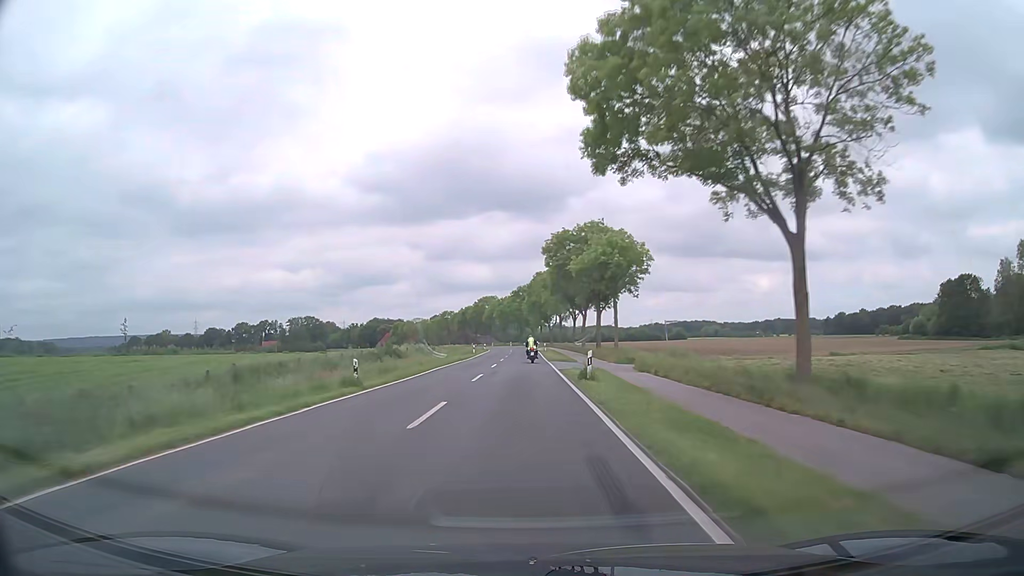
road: secondary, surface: asphalt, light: Day
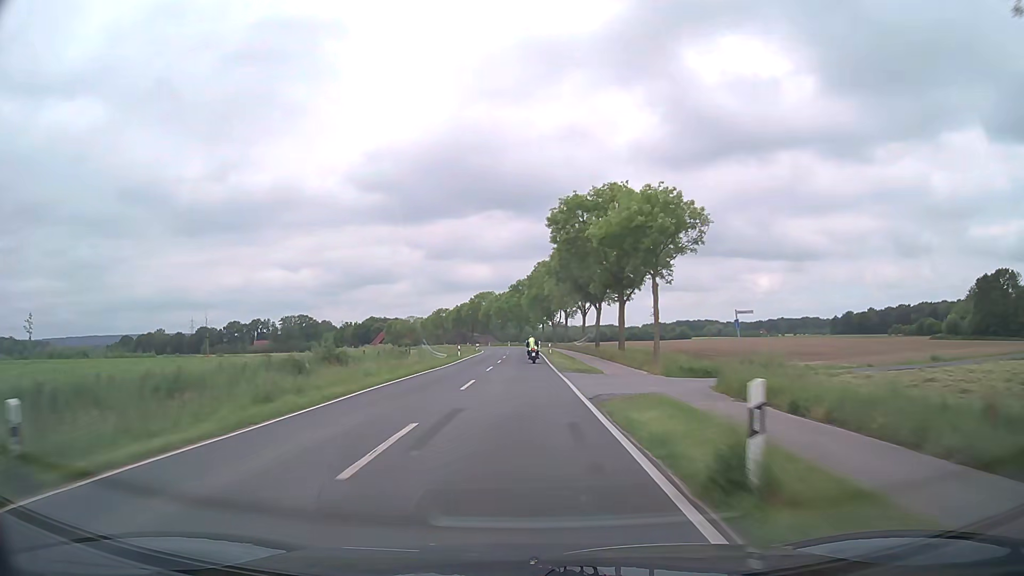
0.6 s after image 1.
(0.0, +15.5) m; 0°
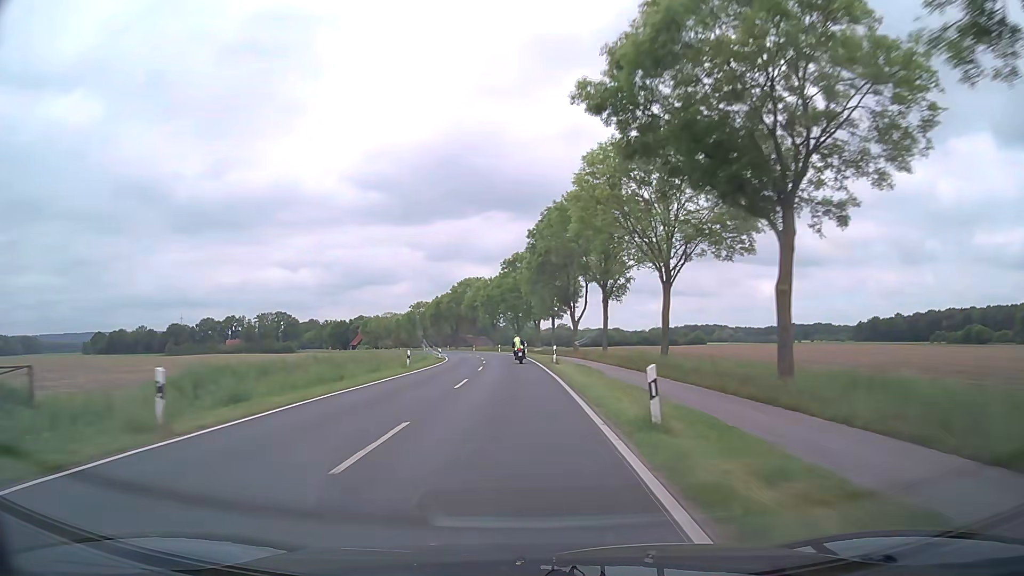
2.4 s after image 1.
(-0.1, +46.3) m; 0°
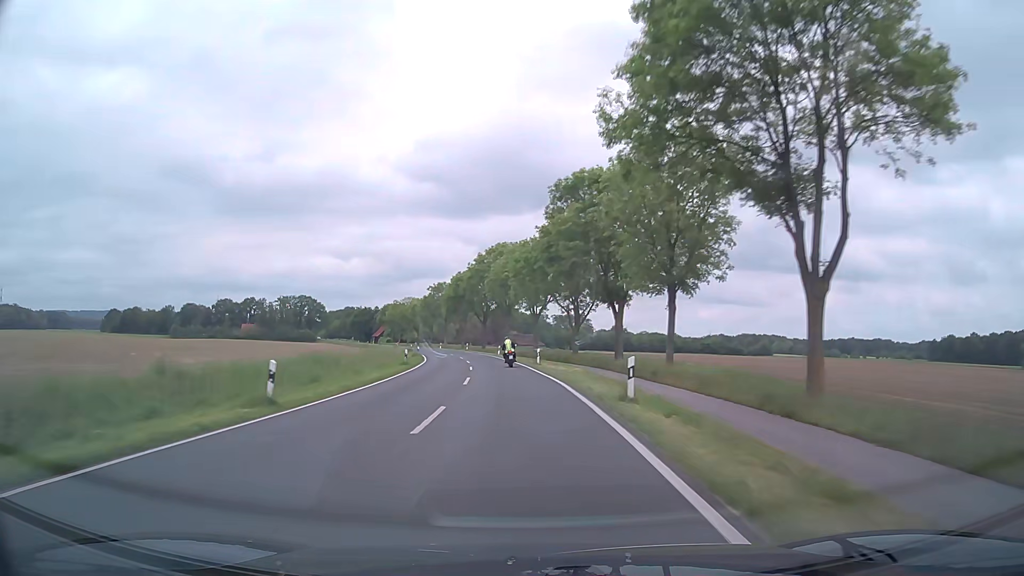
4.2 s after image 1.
(-1.2, +45.8) m; -4°
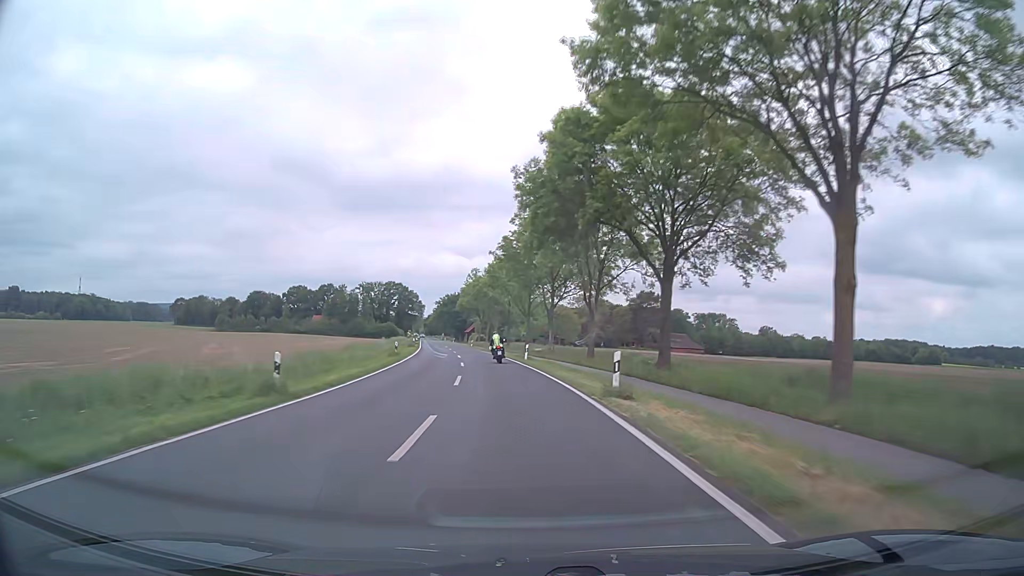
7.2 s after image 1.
(-6.7, +74.3) m; -10°
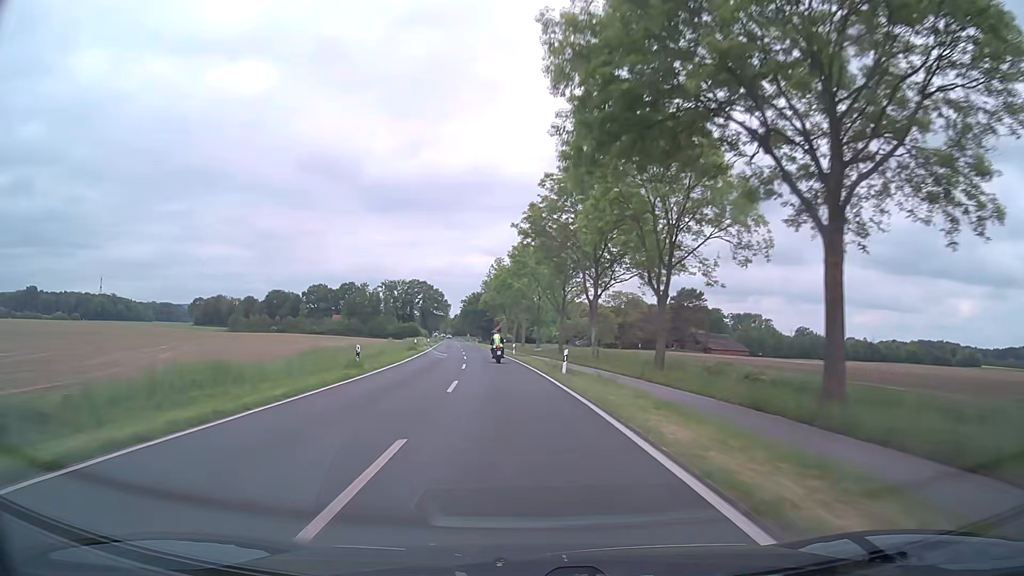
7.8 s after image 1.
(-0.3, +14.7) m; -3°
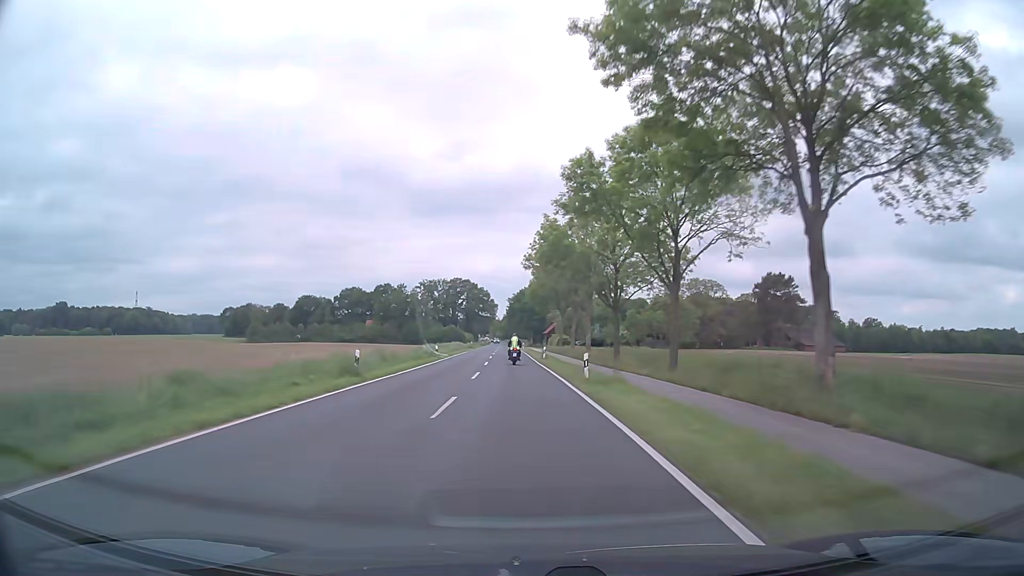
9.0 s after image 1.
(-1.1, +29.4) m; -4°
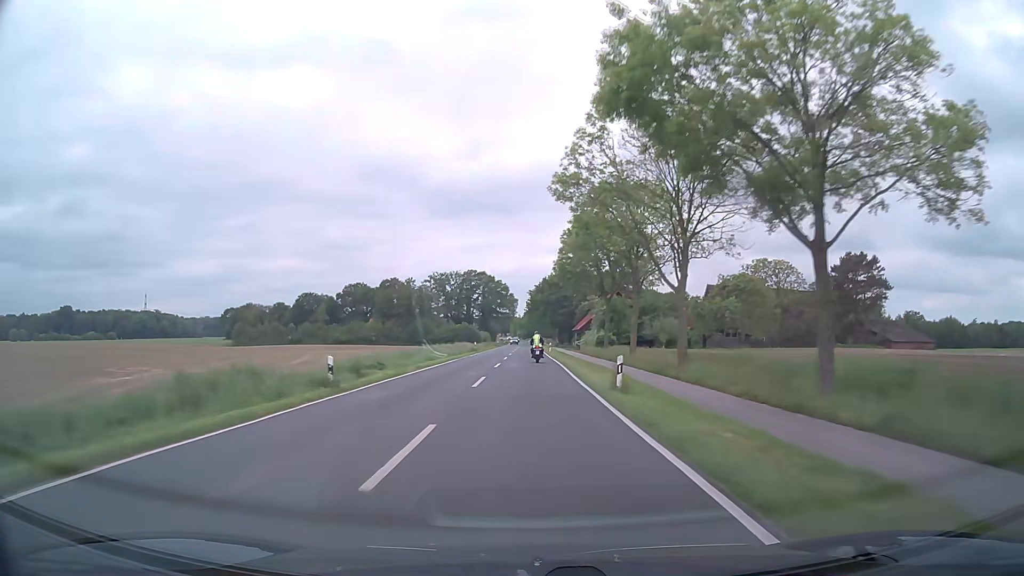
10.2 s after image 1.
(-1.0, +29.4) m; -2°
(0, +10) (0, +20) (0, +30) (0, +40) (0, +50) (0, +60) (0, +70) (0, +80) (0, +90) (-1, +100) m
